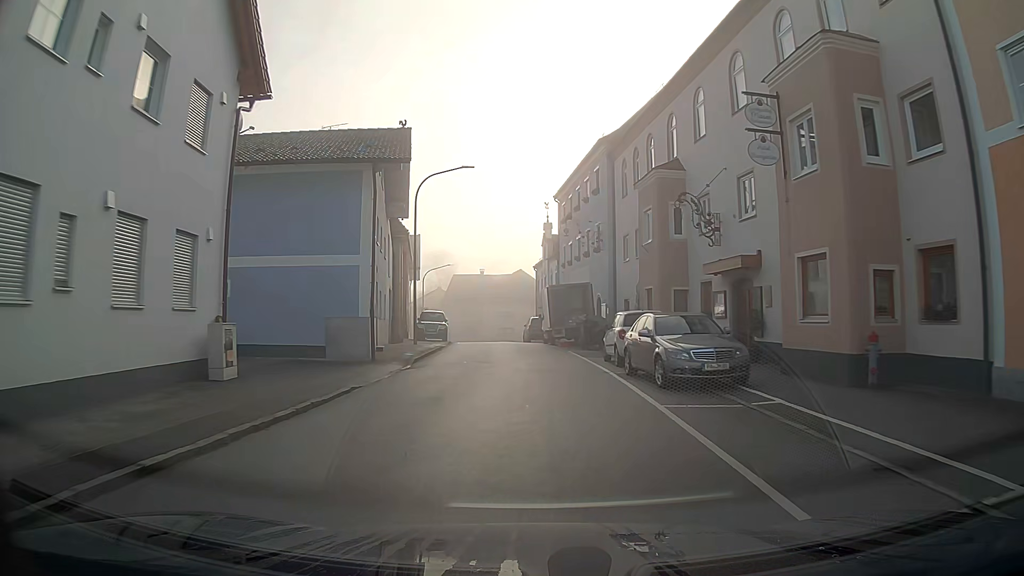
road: secondary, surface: asphalt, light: Day
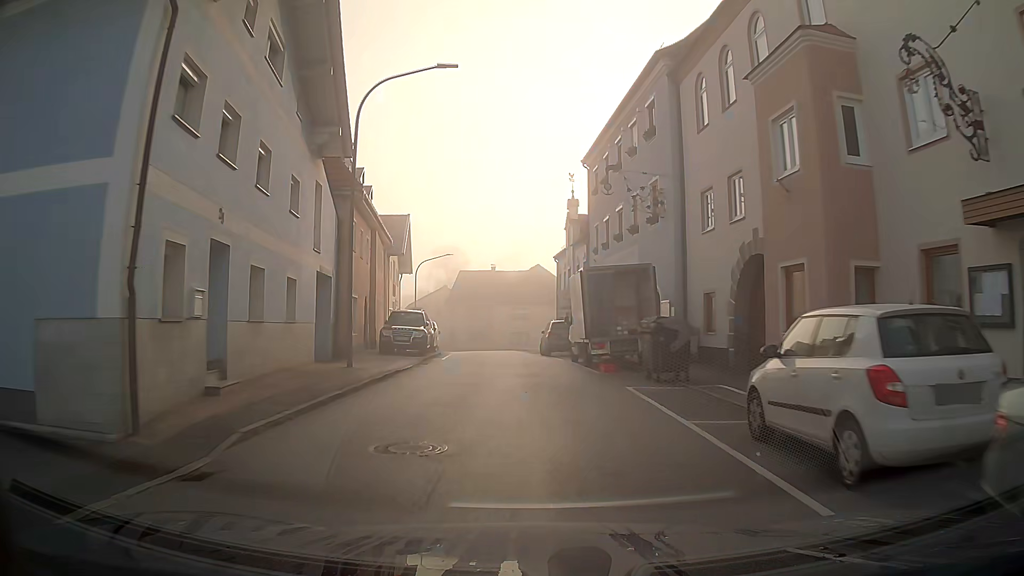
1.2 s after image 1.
(-0.2, +13.1) m; -2°
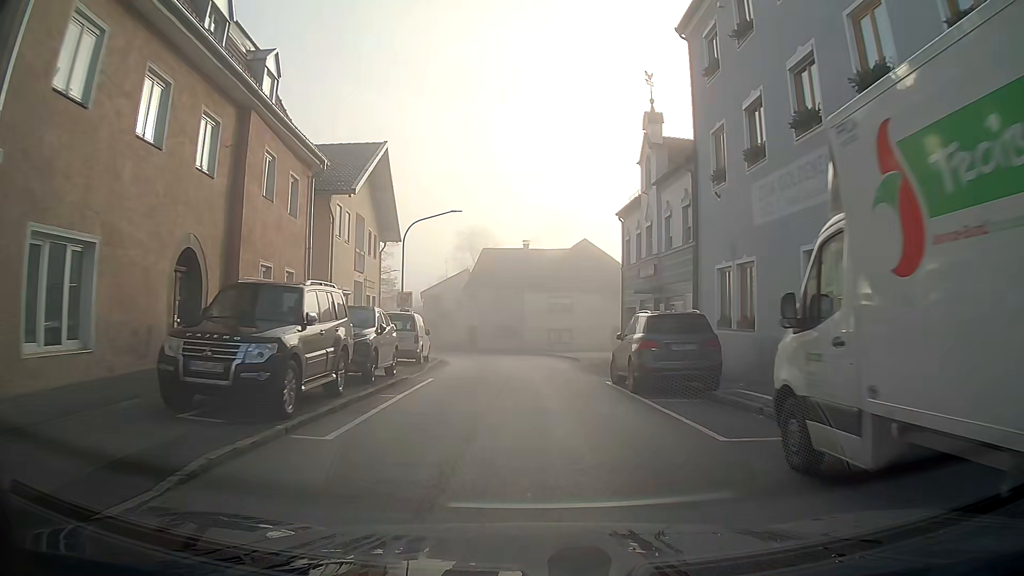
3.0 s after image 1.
(-0.5, +18.4) m; -3°
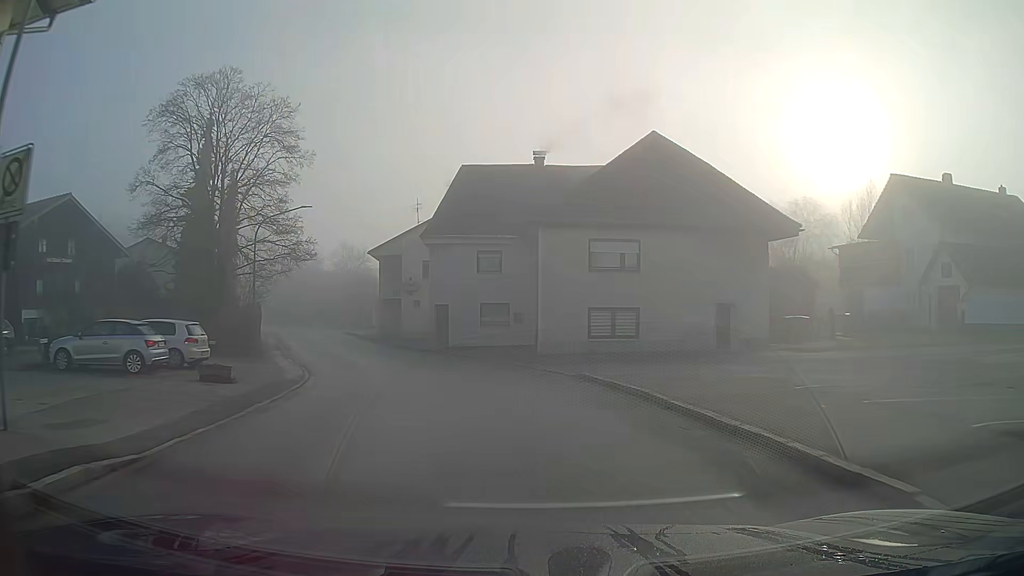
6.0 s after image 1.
(-0.4, +28.4) m; -3°
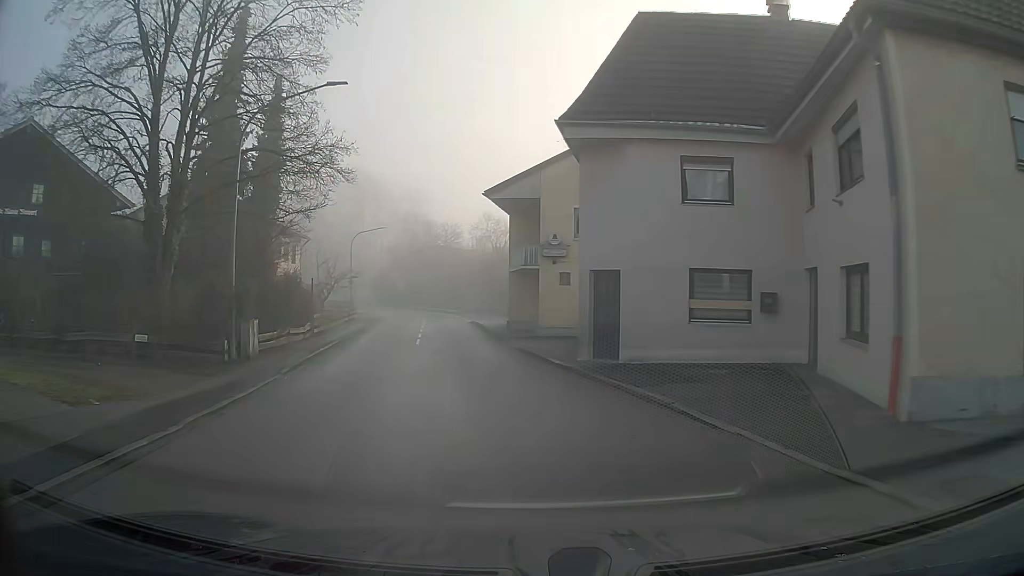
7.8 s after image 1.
(-1.9, +17.7) m; -14°
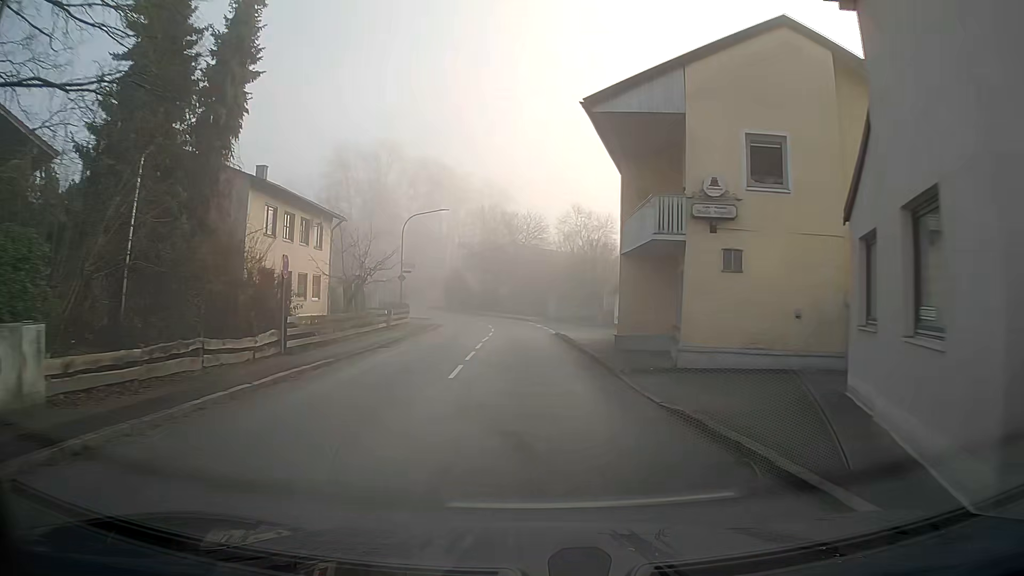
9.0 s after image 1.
(-0.7, +12.7) m; -6°
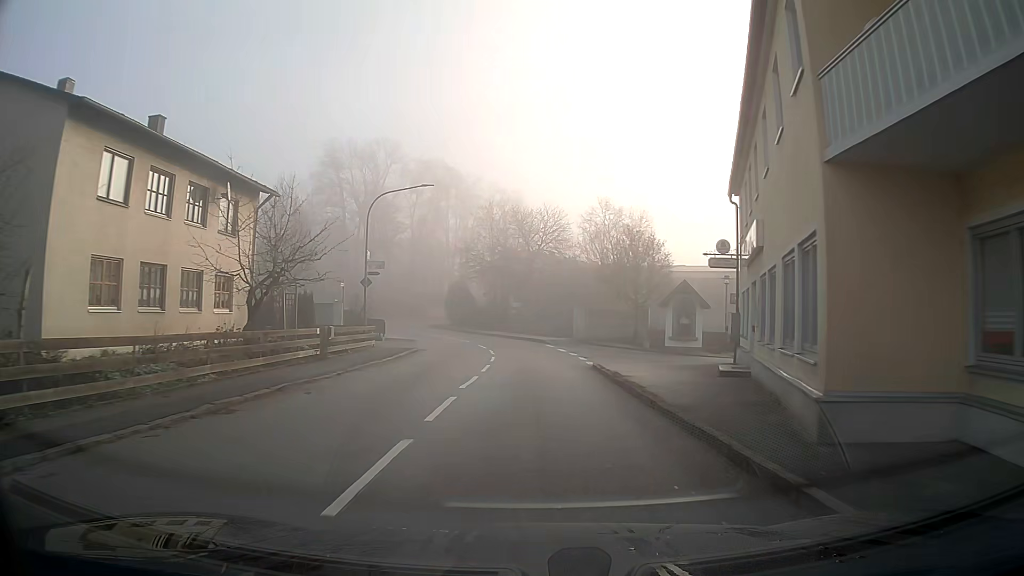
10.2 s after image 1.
(-0.1, +13.4) m; -1°
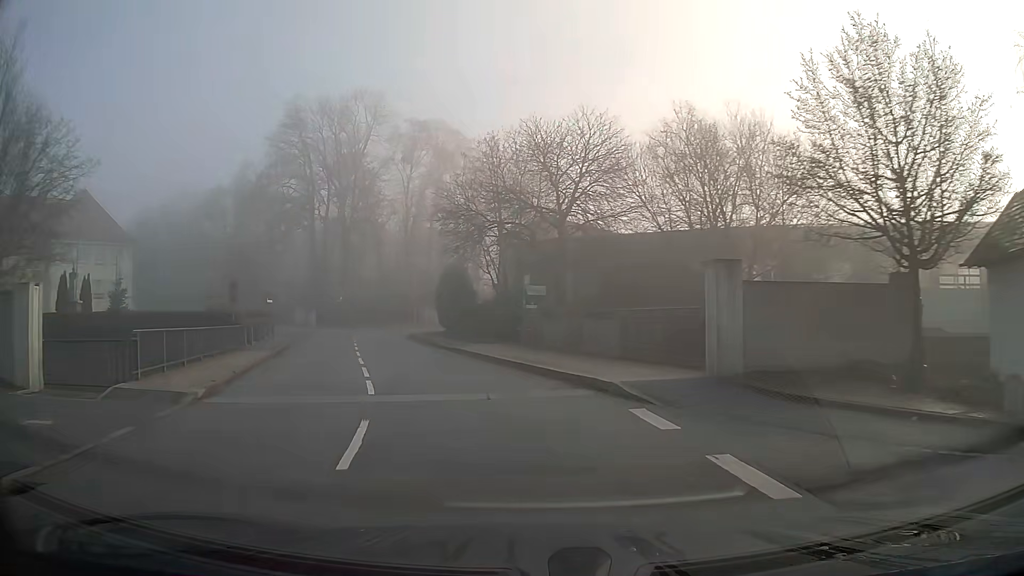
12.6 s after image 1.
(-0.5, +25.8) m; -6°
(-1, +10) (-3, +20) (-5, +29) (-7, +39) (-8, +49) (-6, +59) (-2, +68) (+2, +77) (+7, +86) (+12, +95) m
